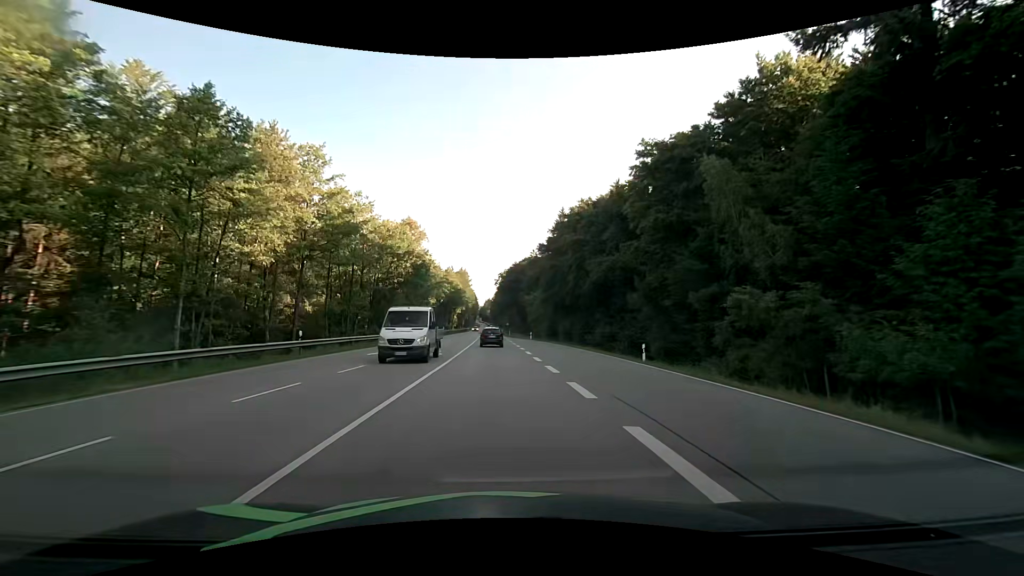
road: secondary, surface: asphalt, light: Day
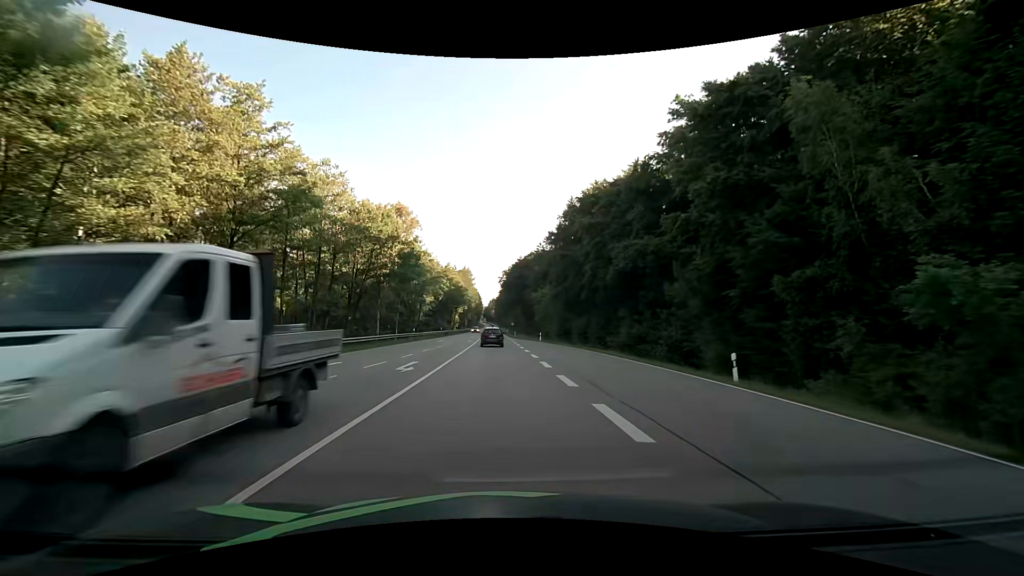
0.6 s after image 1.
(0.0, +9.9) m; 0°
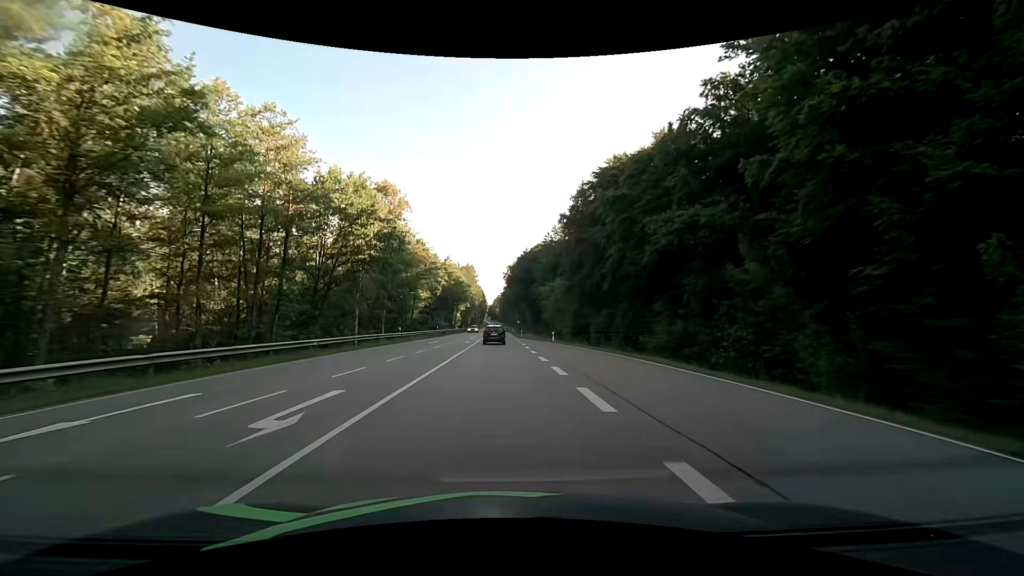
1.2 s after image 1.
(-0.1, +10.0) m; -1°
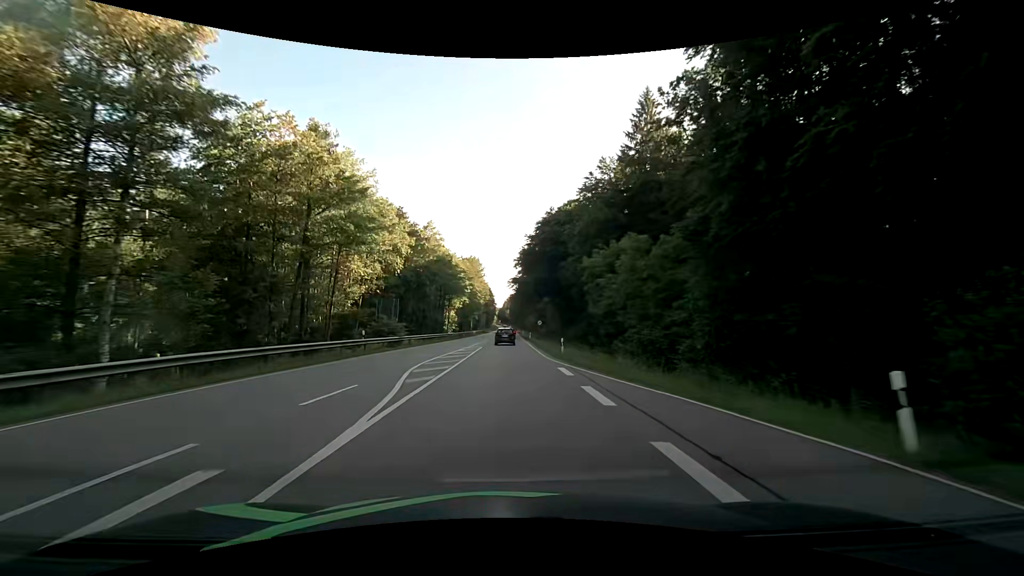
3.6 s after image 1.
(-0.5, +41.0) m; -1°
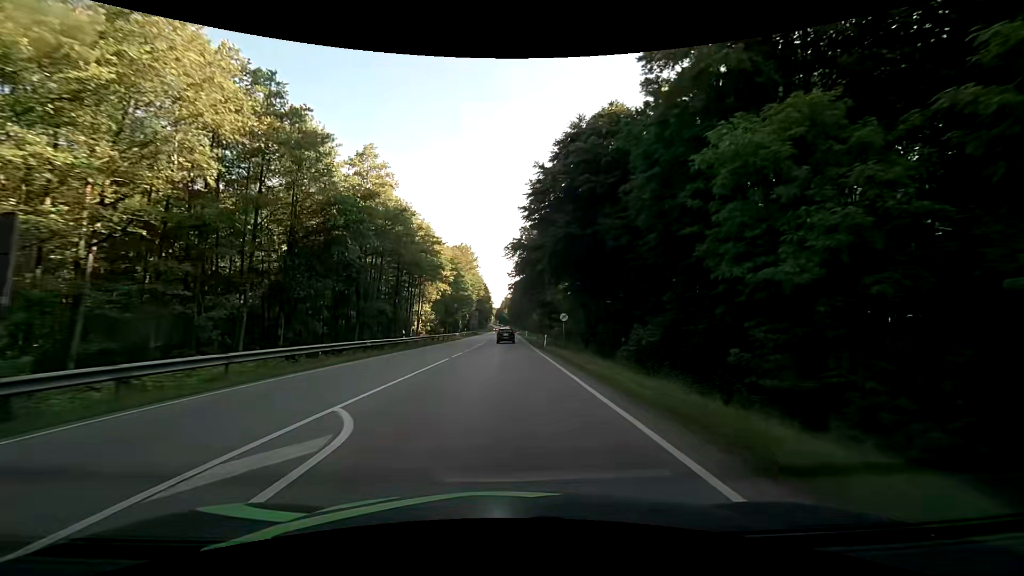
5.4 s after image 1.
(+0.1, +31.4) m; 0°
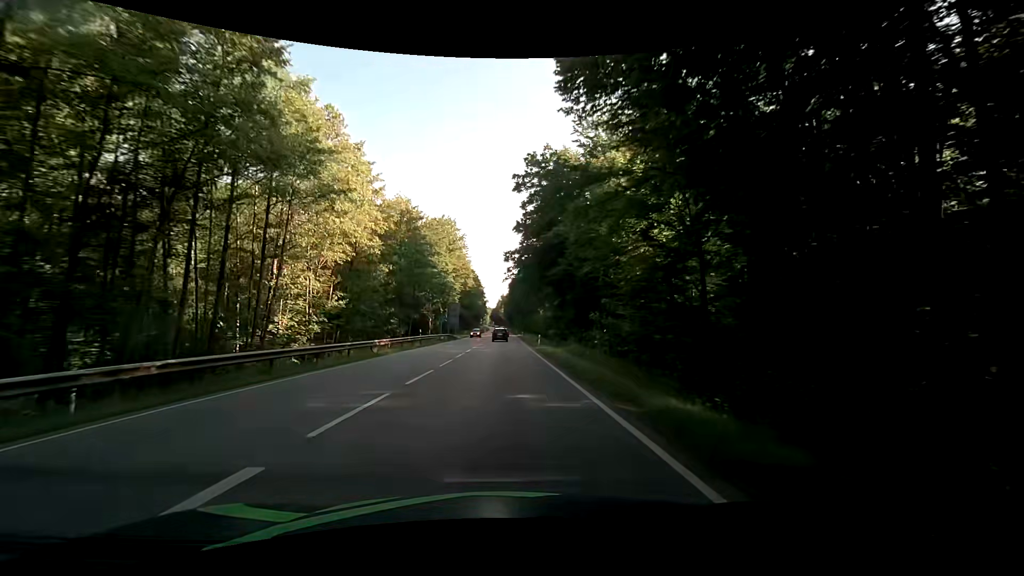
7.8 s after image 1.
(+0.3, +42.3) m; -1°
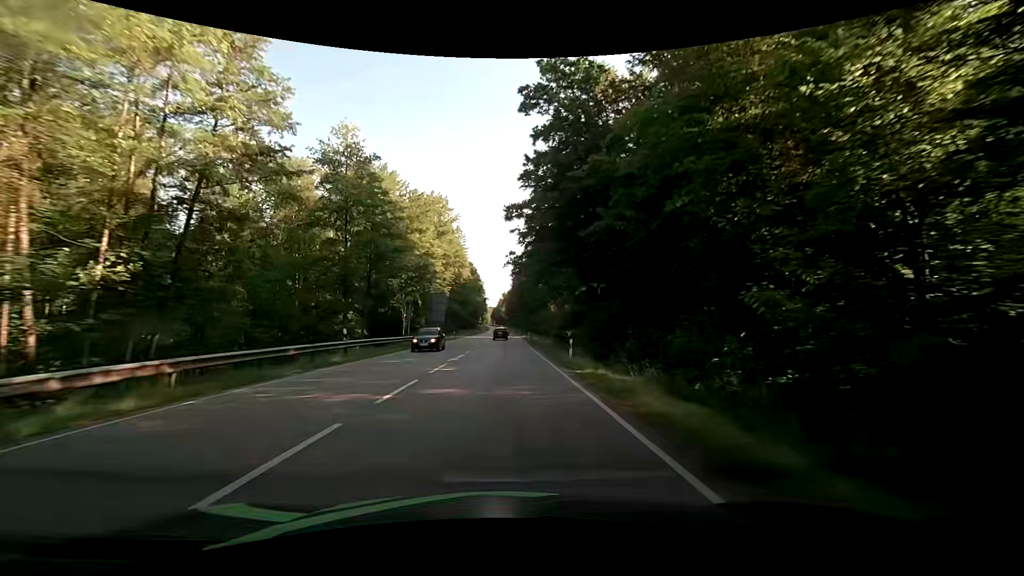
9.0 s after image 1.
(+0.5, +21.3) m; +2°
(0, +10) (0, +20) (0, +30) (0, +40) (0, +50) (0, +60) (0, +70) (0, +80) (0, +90) (0, +100) m
